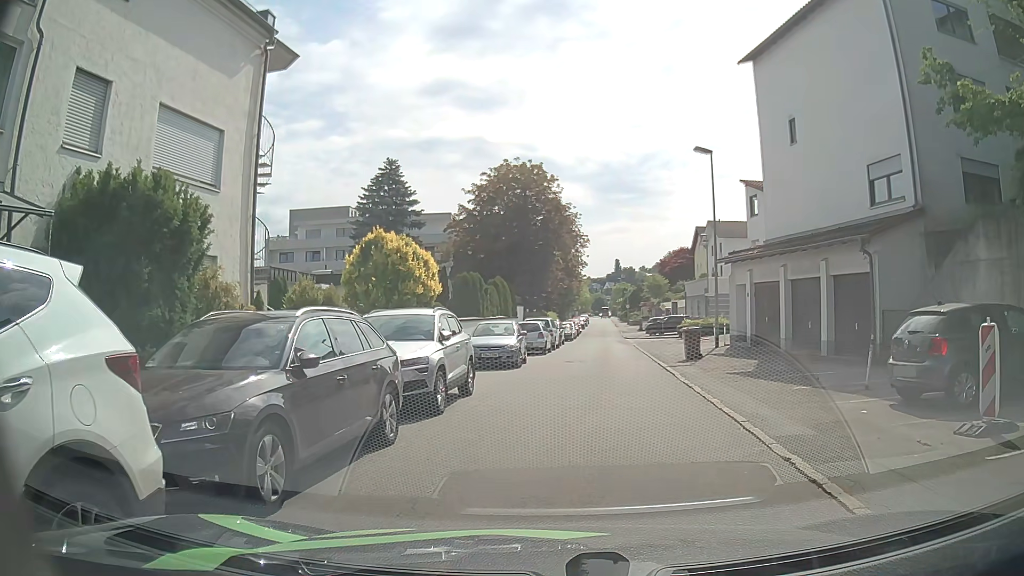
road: residential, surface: asphalt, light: Day
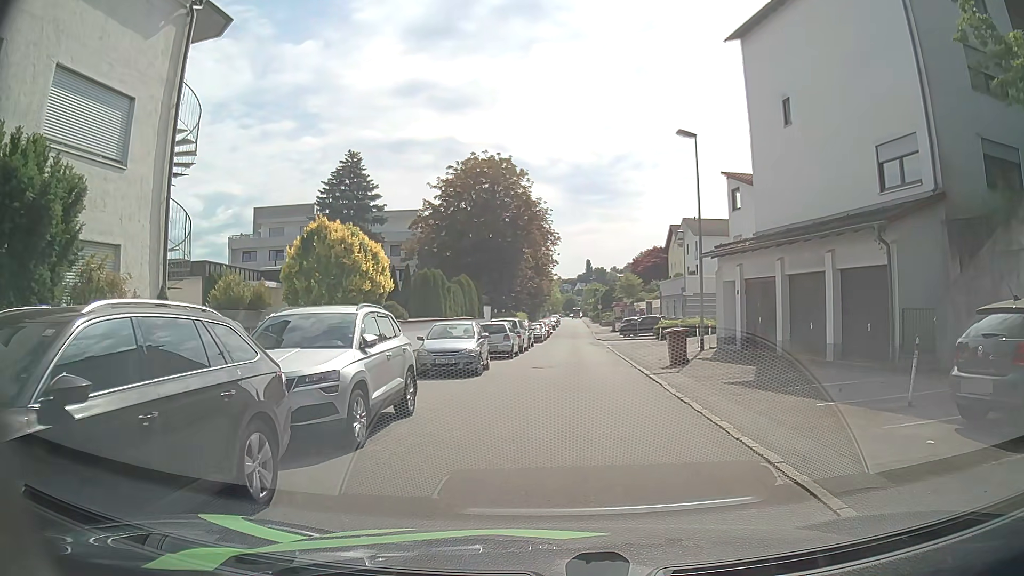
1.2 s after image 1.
(+0.1, +2.8) m; +2°
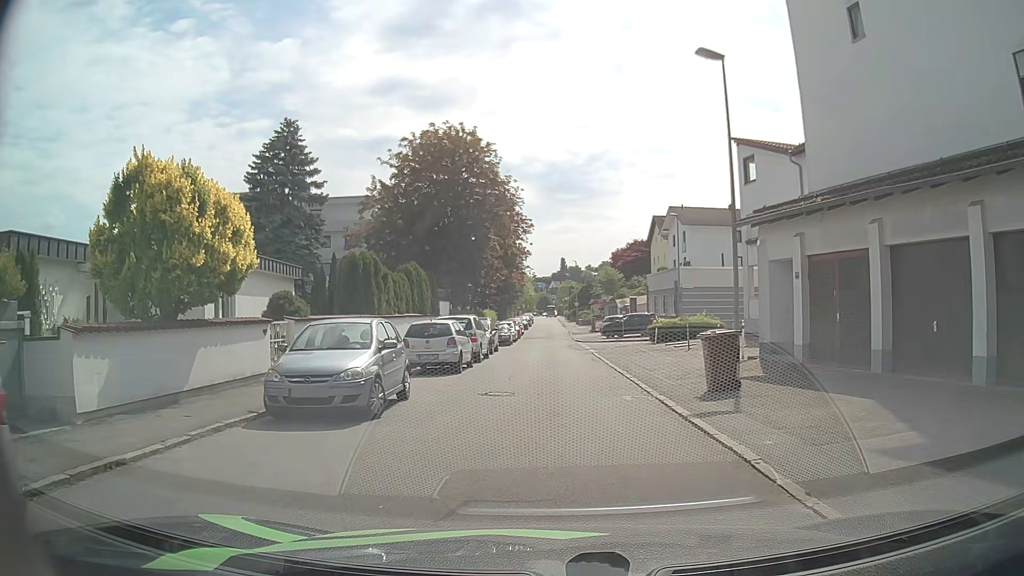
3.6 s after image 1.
(+0.3, +8.2) m; +2°
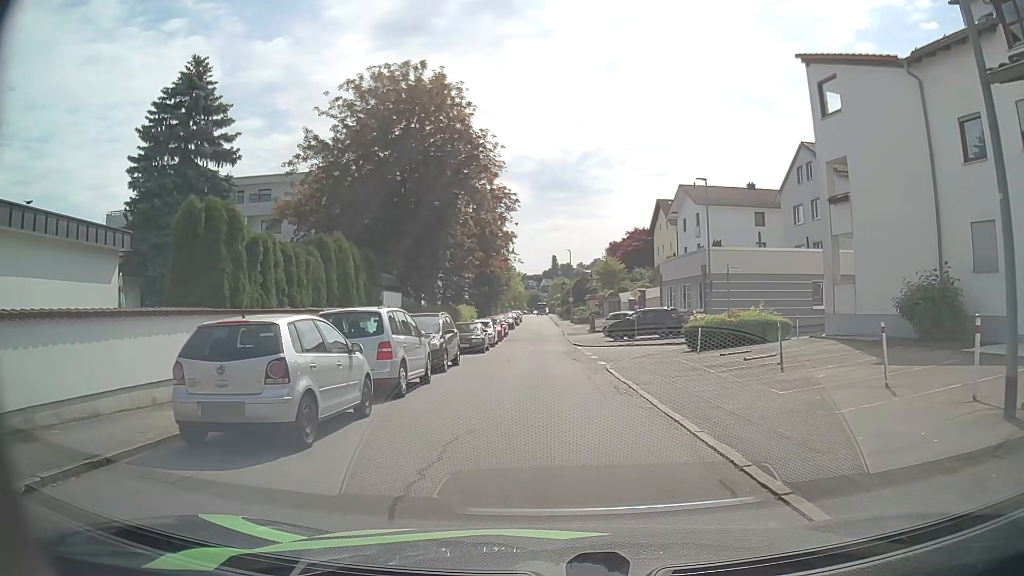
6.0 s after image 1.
(+0.2, +11.4) m; +1°
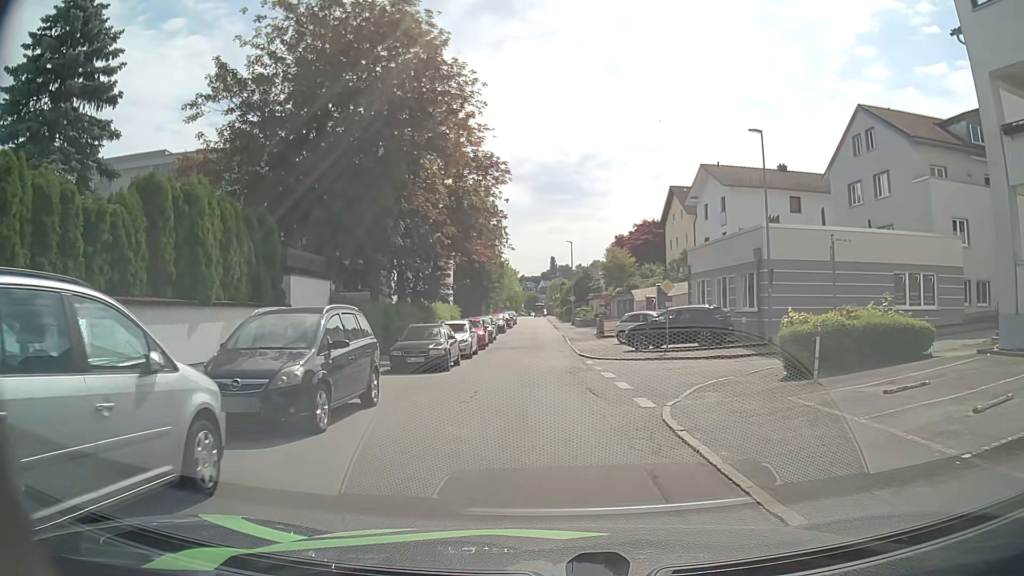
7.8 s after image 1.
(+0.1, +10.0) m; +1°
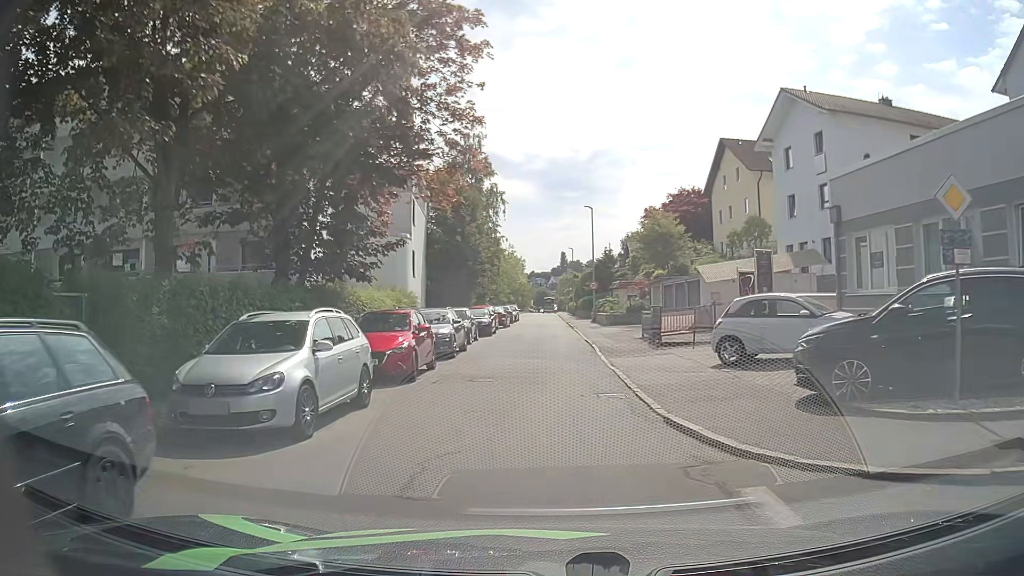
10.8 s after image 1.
(-0.1, +18.7) m; -1°
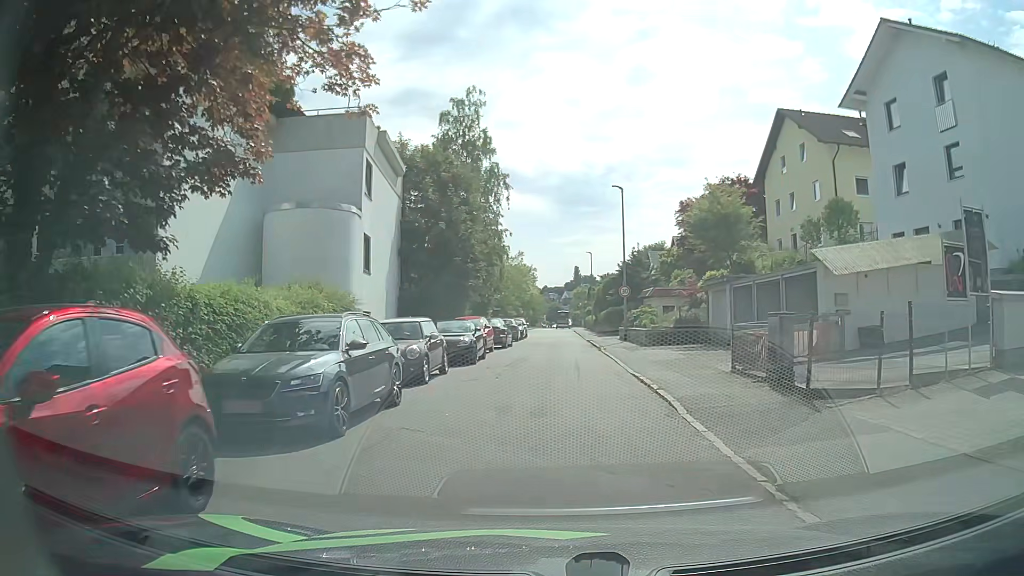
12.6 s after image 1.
(-0.2, +11.9) m; -1°
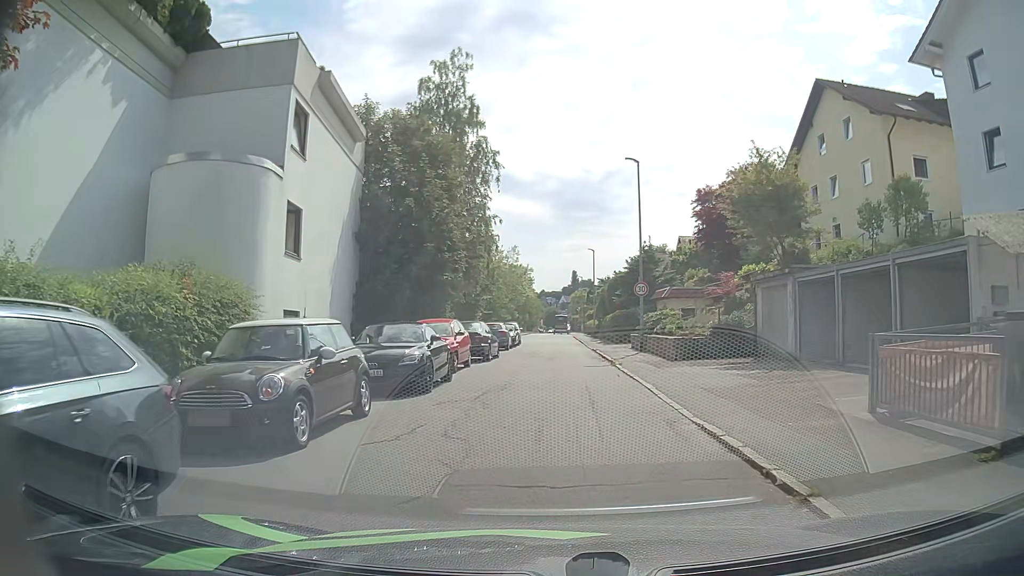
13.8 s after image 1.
(0.0, +7.2) m; +1°
(0, +10) (0, +20) (0, +30) (0, +40) (0, +50) (-1, +60) (-9, +65) (-19, +64) (-29, +63) (-39, +62) m
